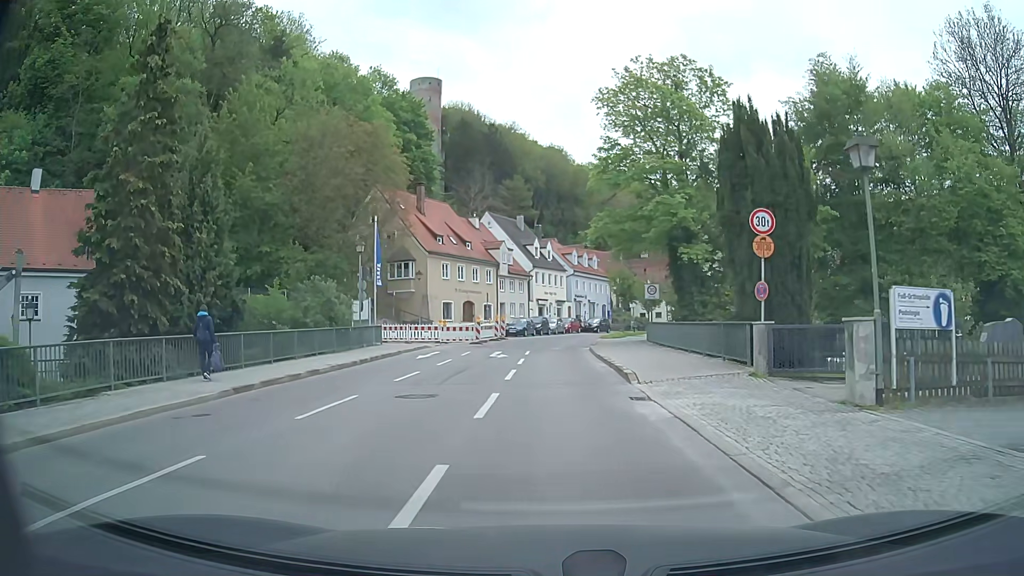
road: residential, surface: asphalt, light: Day
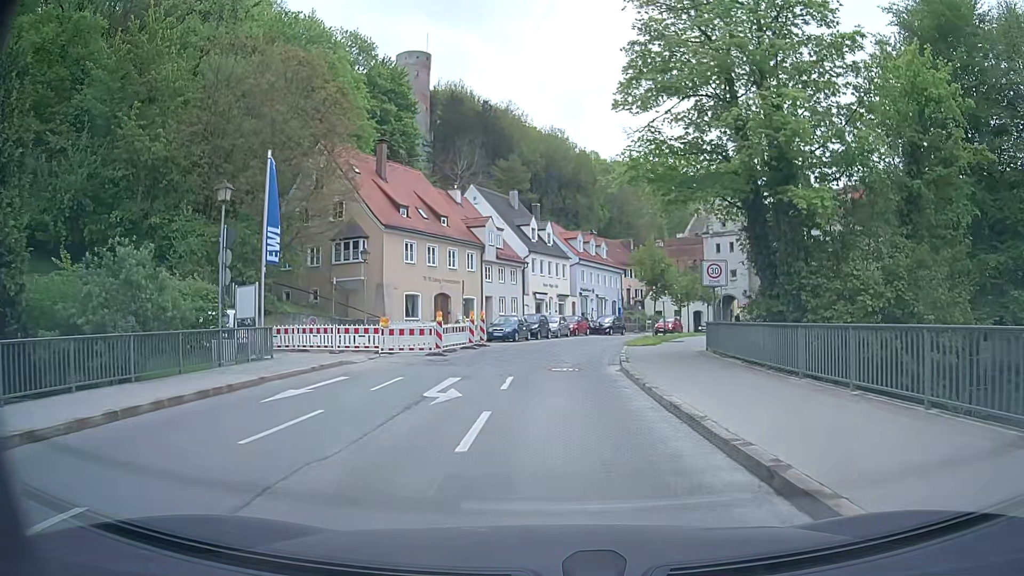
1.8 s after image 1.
(+0.2, +14.3) m; 0°
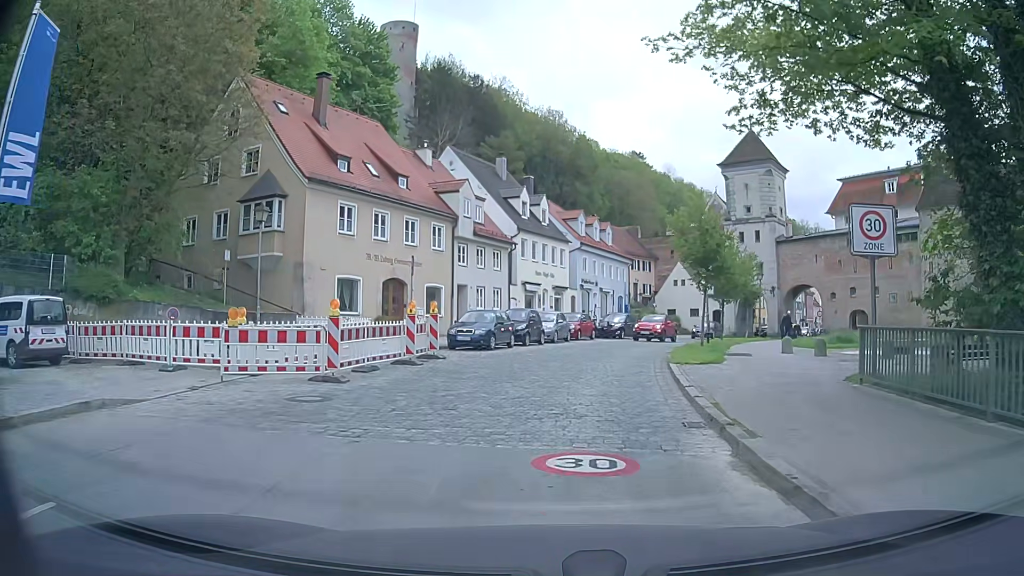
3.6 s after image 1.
(+0.1, +12.3) m; +1°
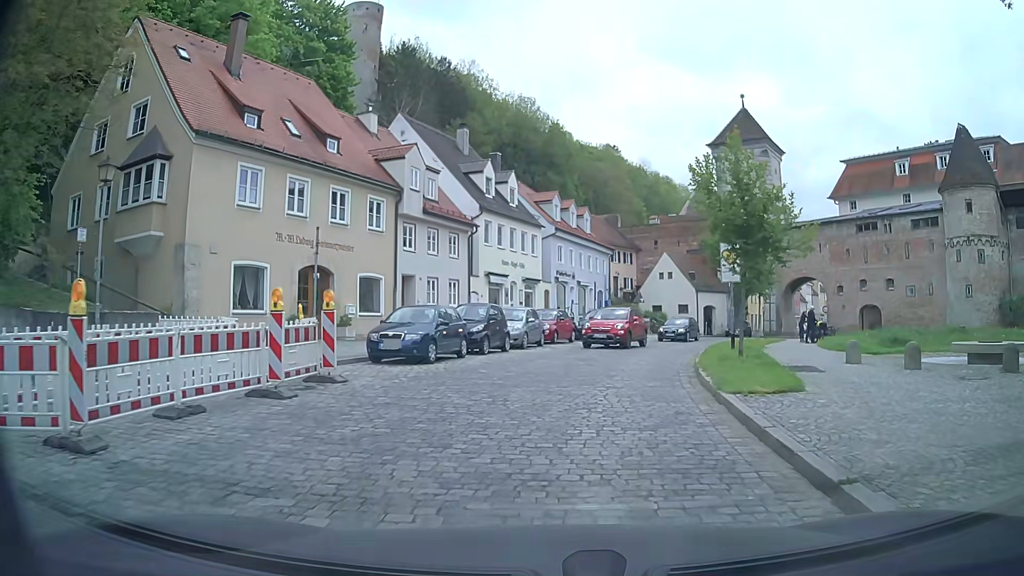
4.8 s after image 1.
(+0.1, +7.5) m; +2°
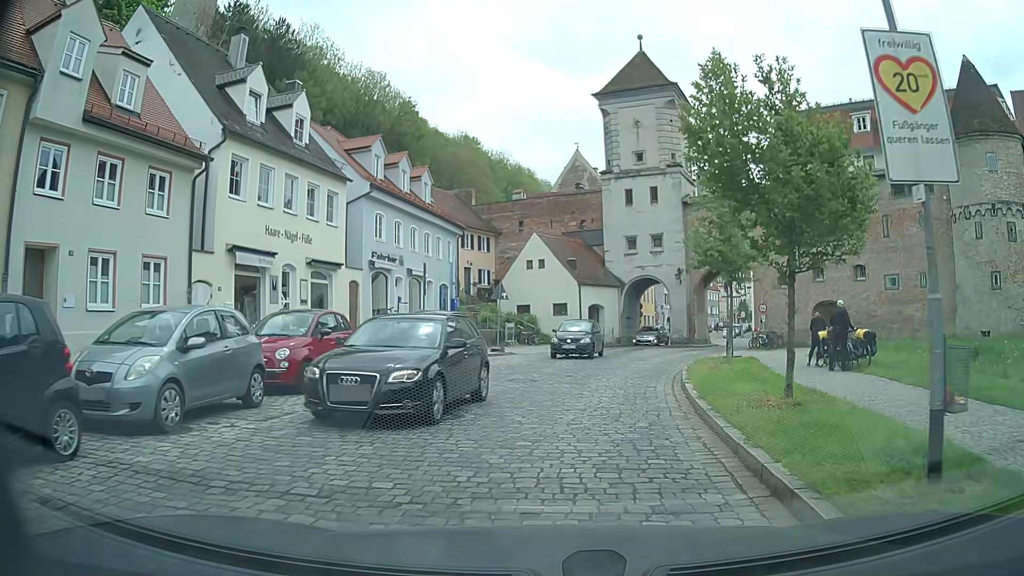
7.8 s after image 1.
(+1.9, +16.4) m; +11°
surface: sett
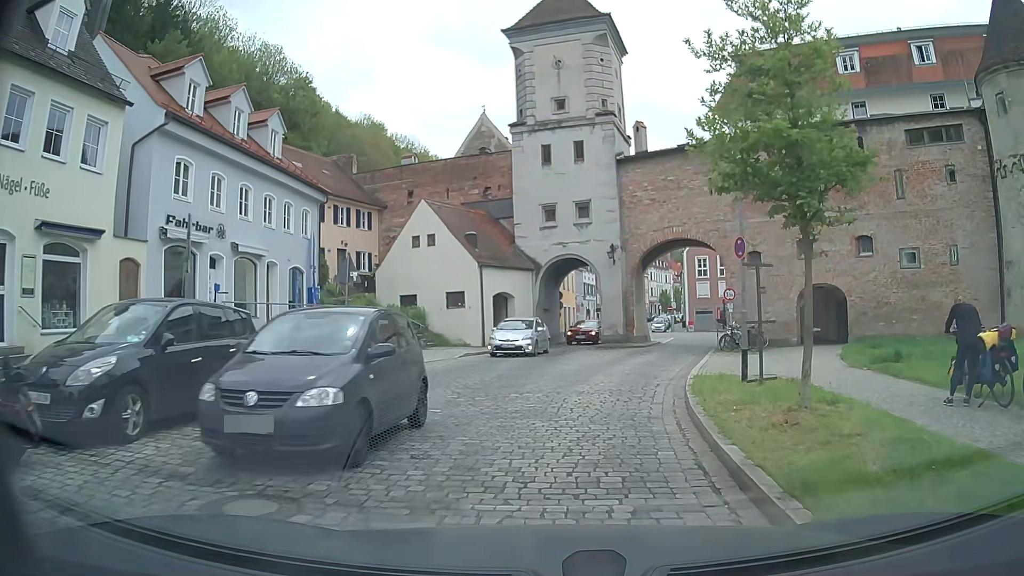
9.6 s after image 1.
(+0.9, +10.9) m; +9°
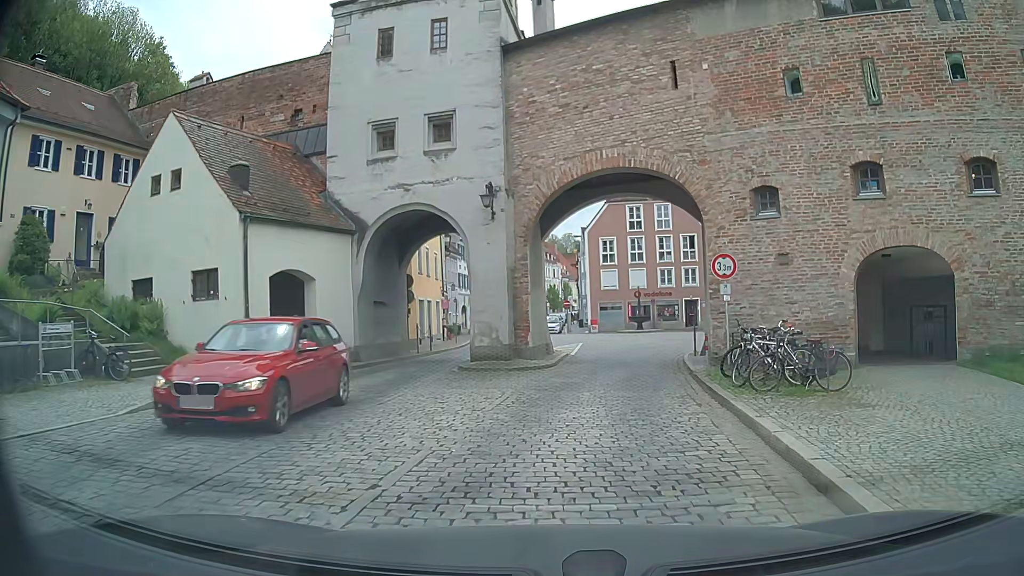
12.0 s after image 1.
(+1.3, +15.5) m; +11°
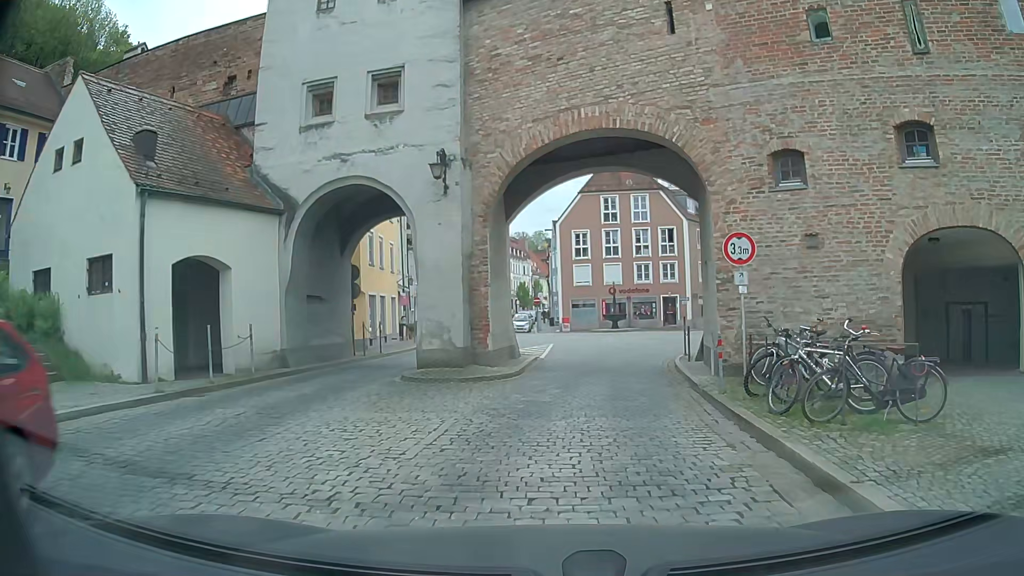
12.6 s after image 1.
(0.0, +3.7) m; 0°
